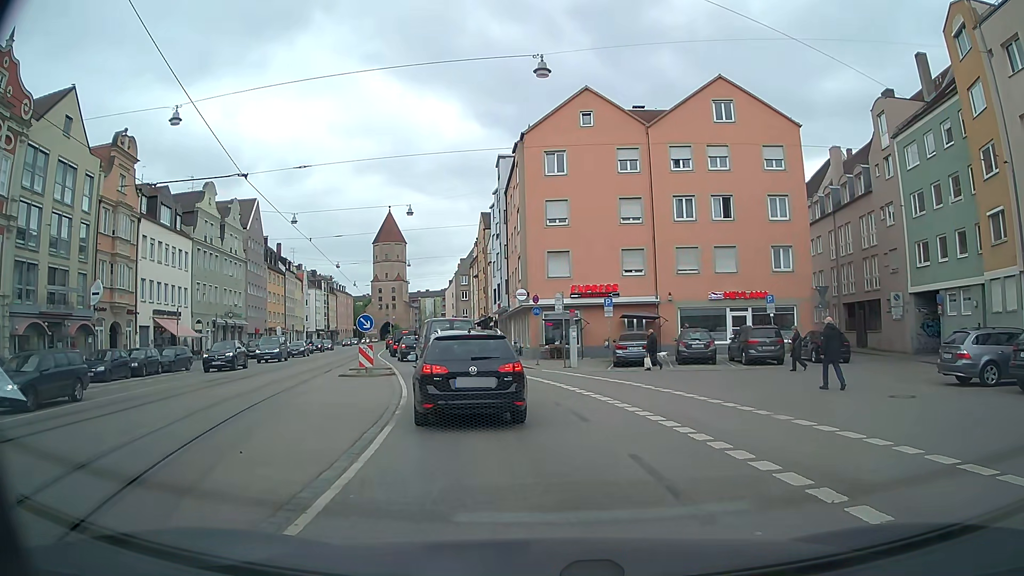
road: tertiary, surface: asphalt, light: Day
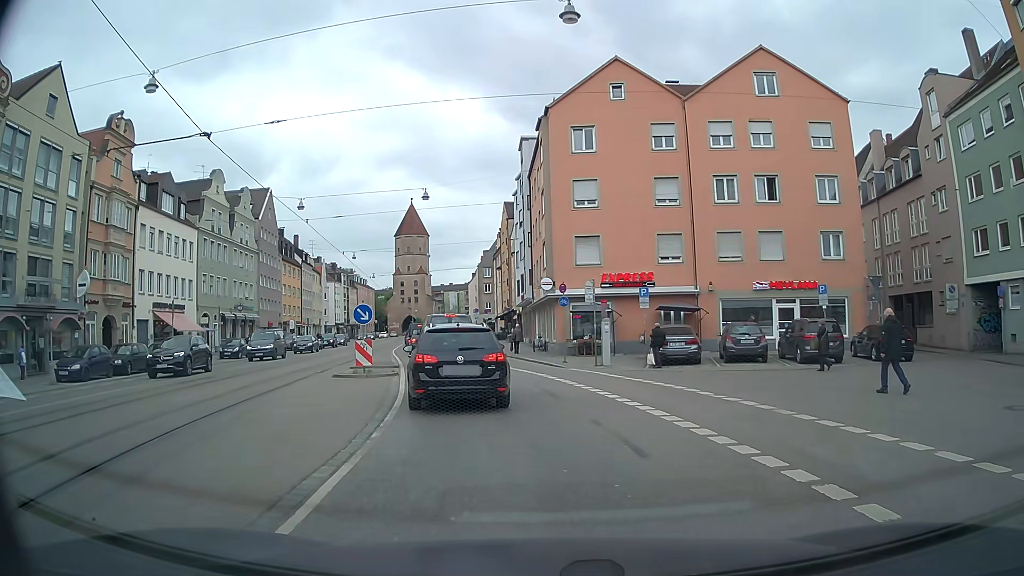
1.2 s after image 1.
(0.0, +3.6) m; -1°
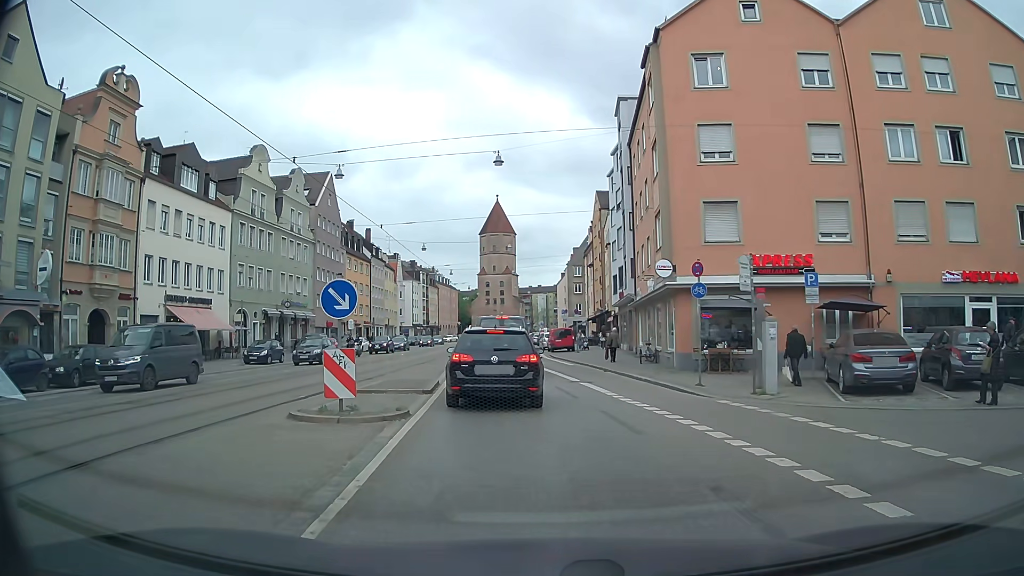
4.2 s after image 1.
(-0.7, +9.9) m; -9°
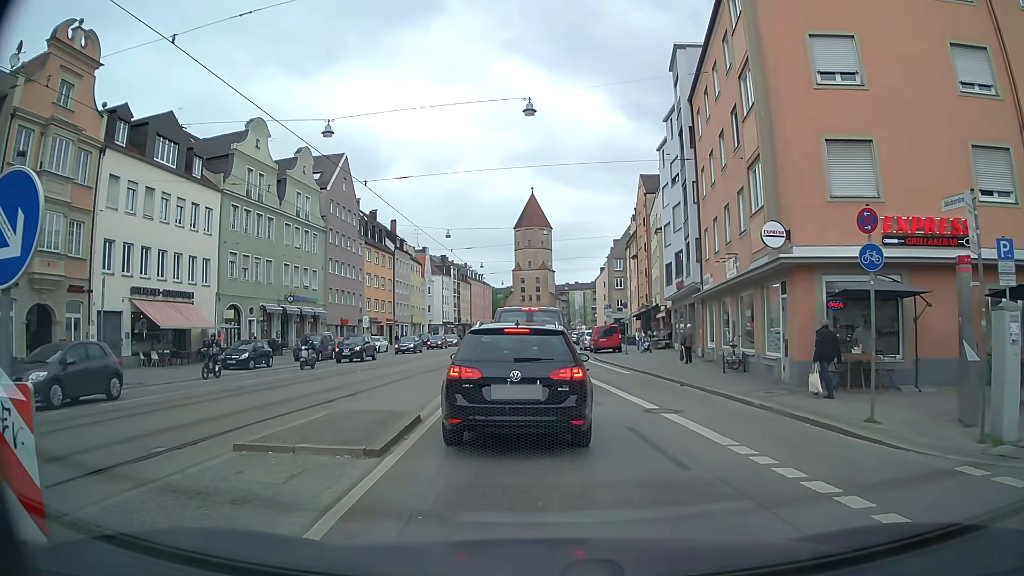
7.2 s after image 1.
(-0.1, +7.6) m; -2°
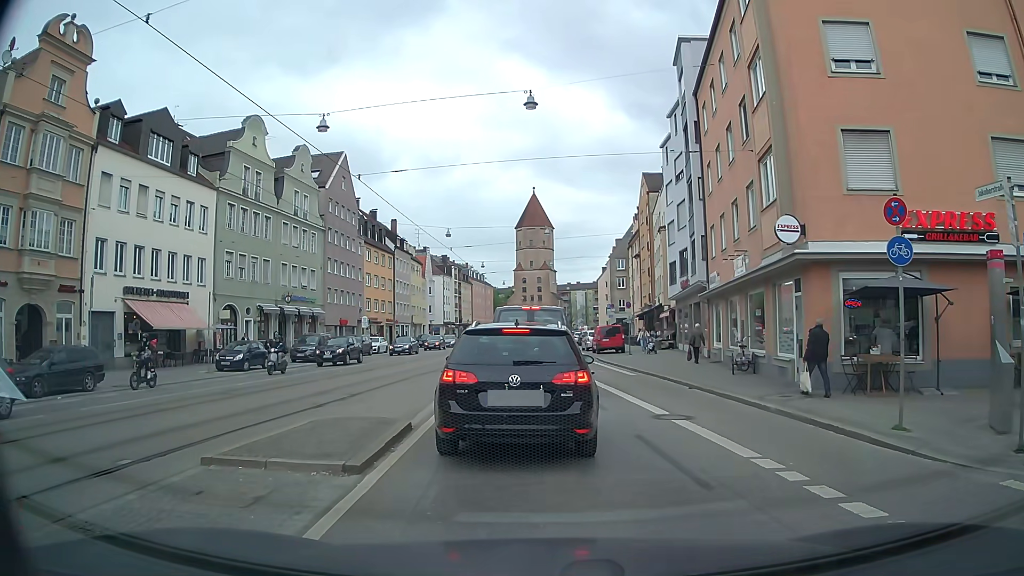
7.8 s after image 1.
(0.0, +0.8) m; +2°
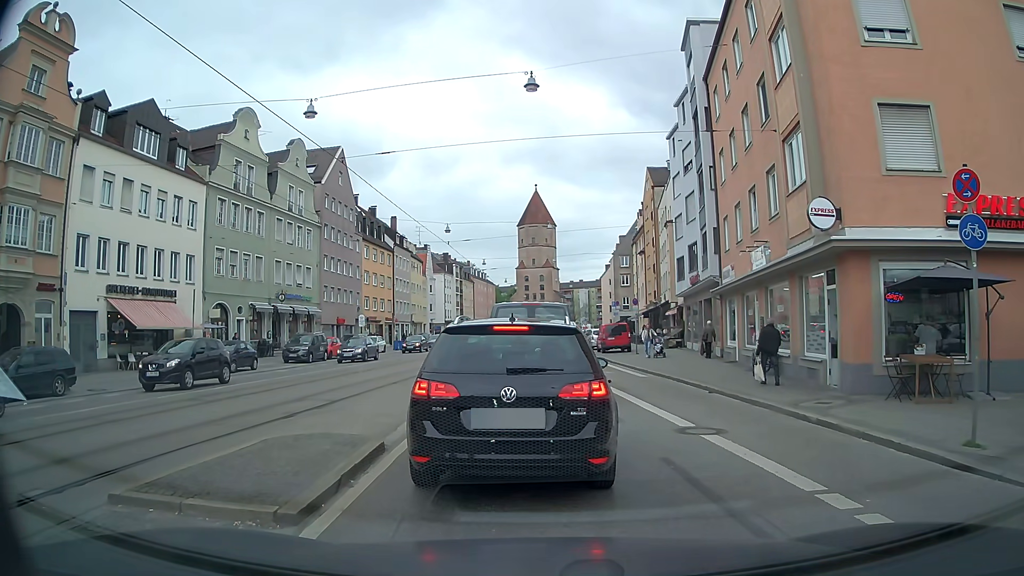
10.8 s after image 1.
(0.0, +1.7) m; 0°
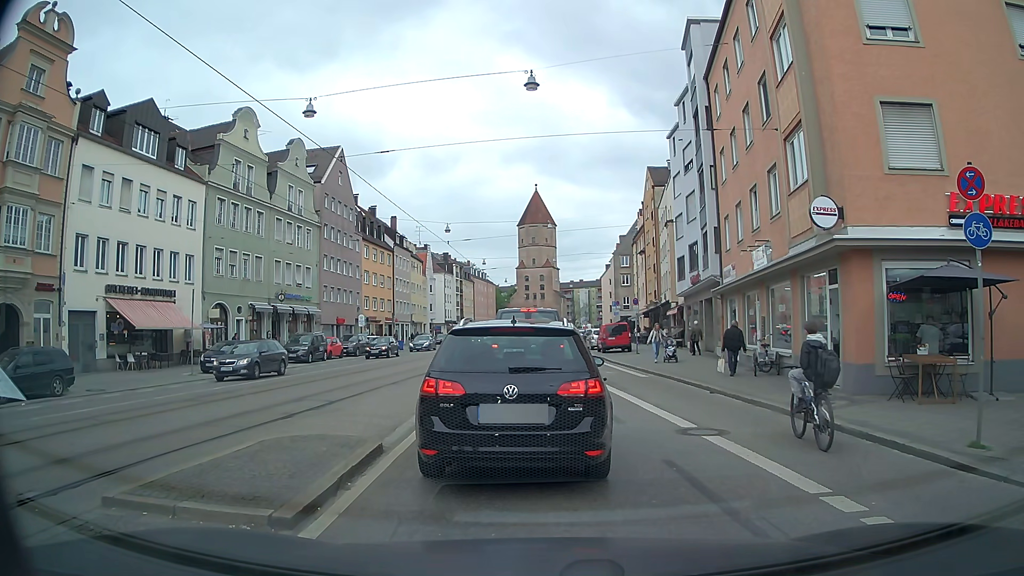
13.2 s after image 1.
(0.0, +0.2) m; 0°
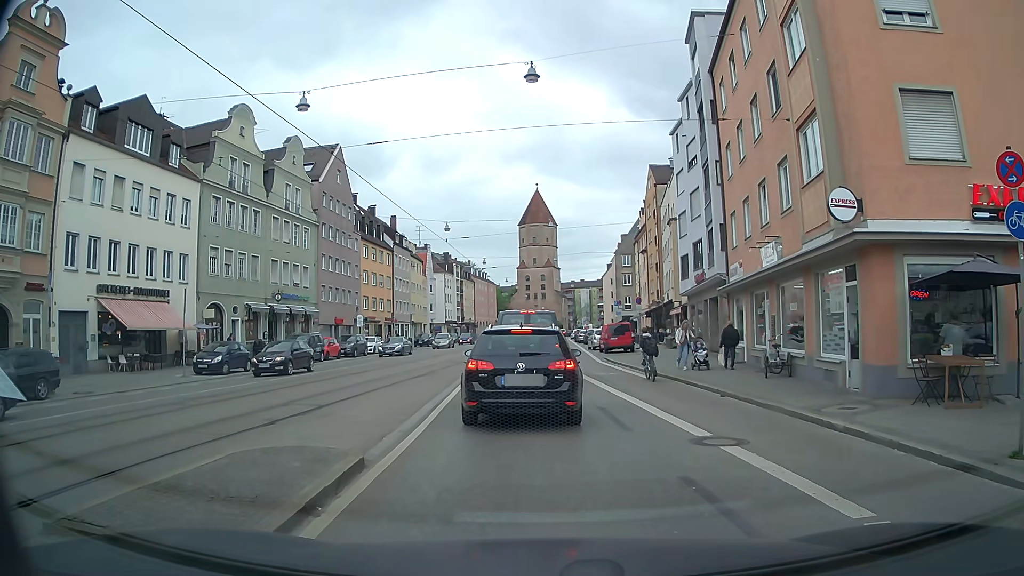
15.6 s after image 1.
(0.0, +0.9) m; 0°
